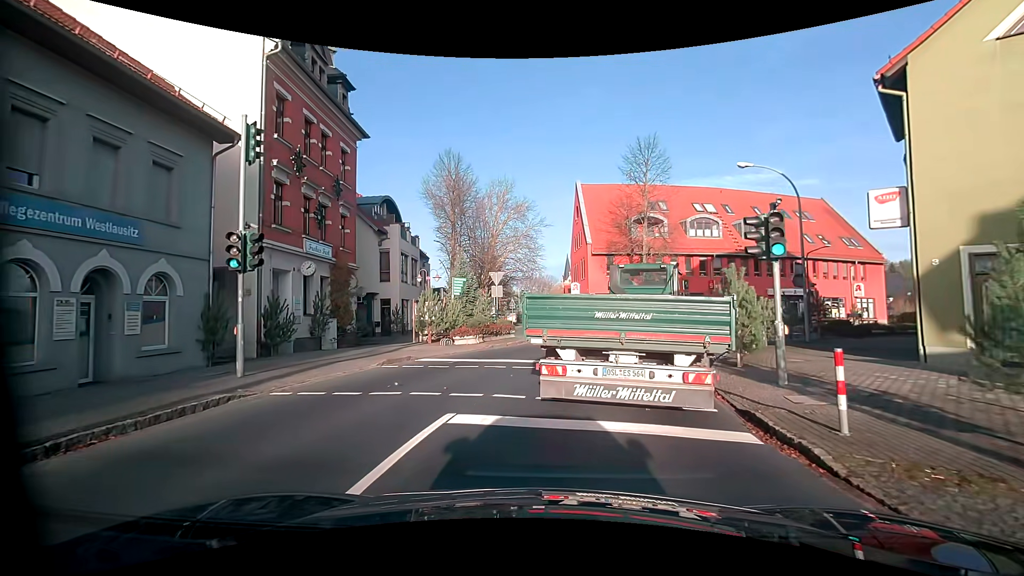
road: primary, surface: asphalt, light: Day
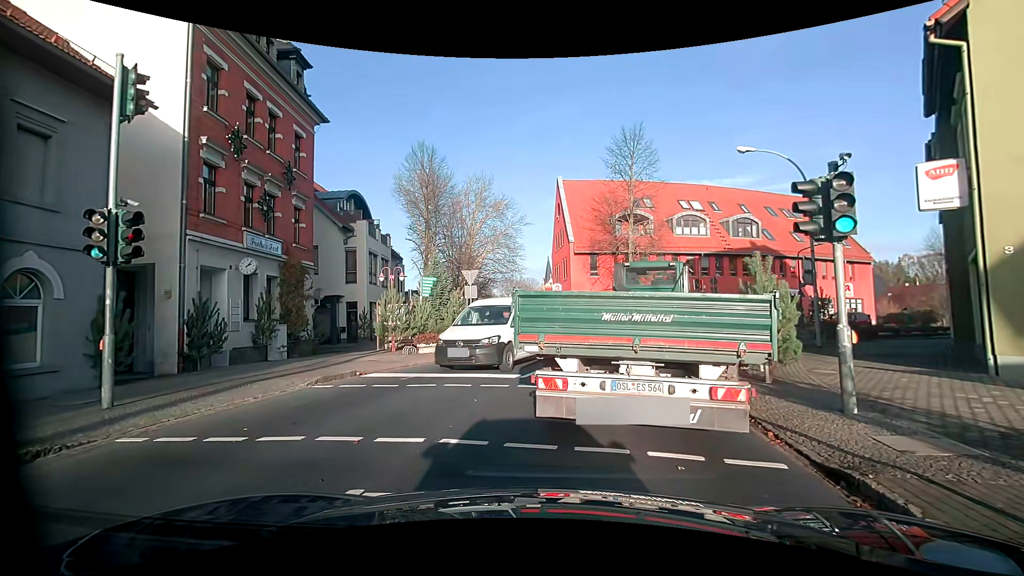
(0.0, +2.3) m; +1°
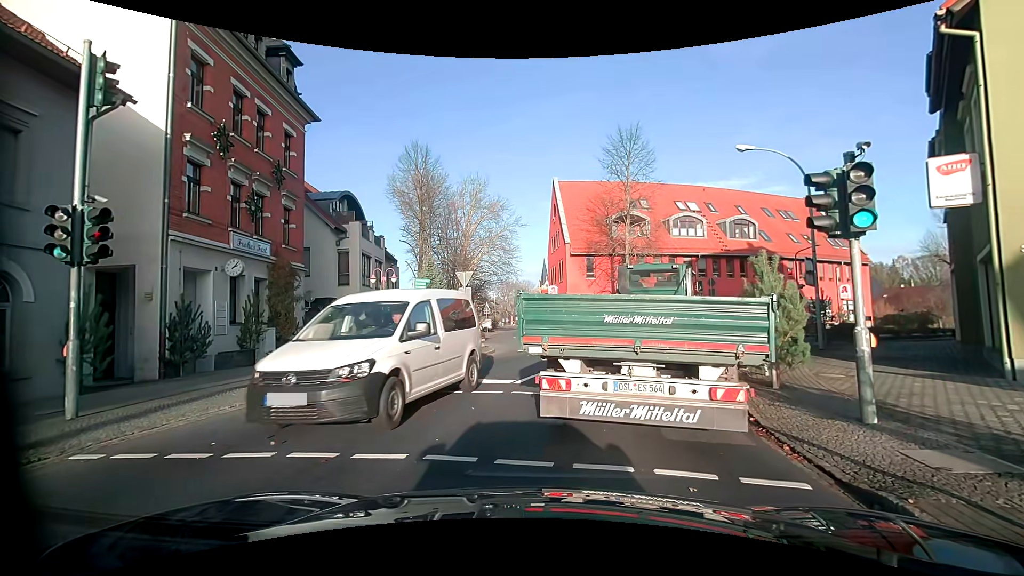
(0.0, +0.4) m; 0°
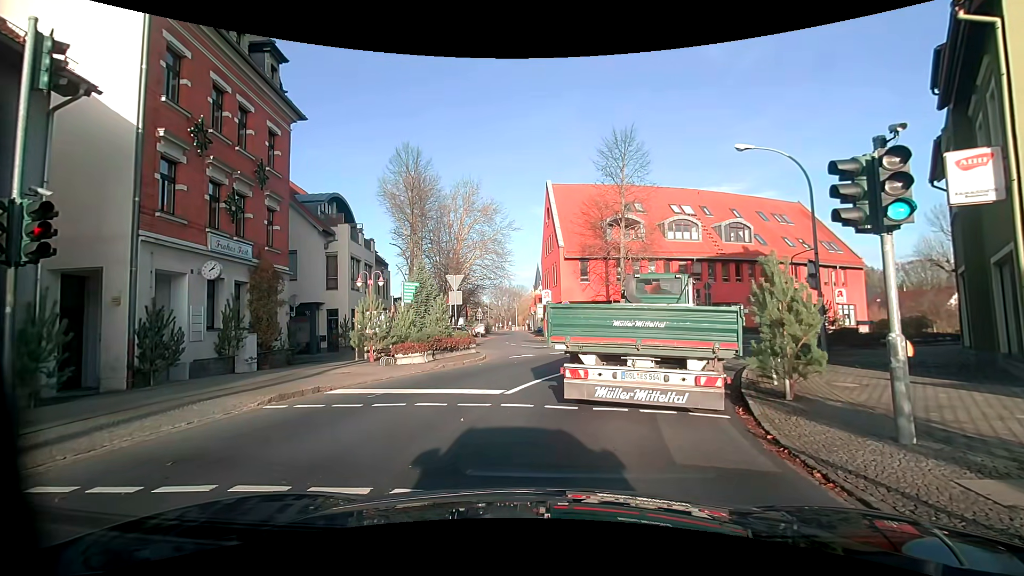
(0.0, +0.8) m; 0°
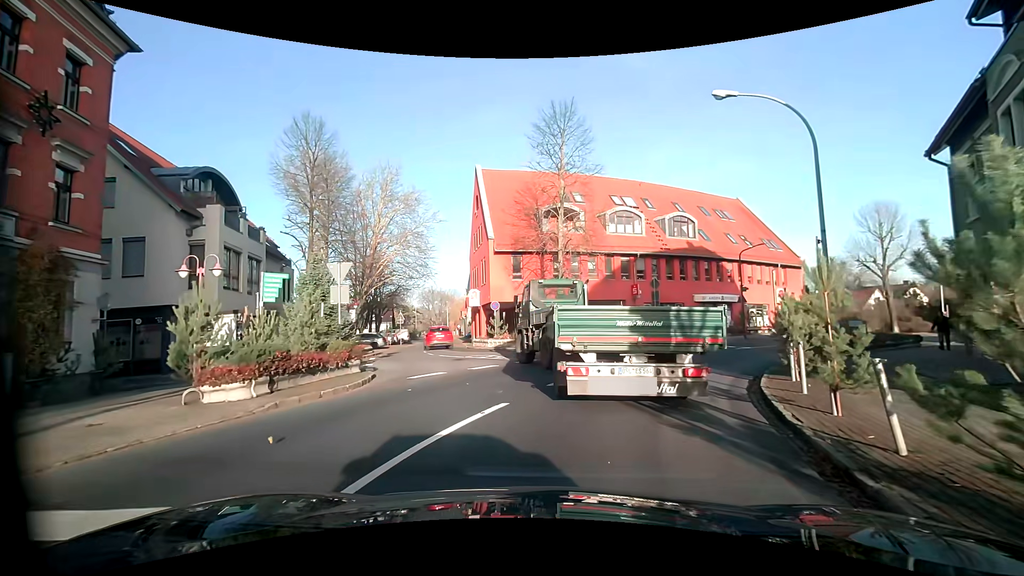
(+0.6, +6.3) m; +9°
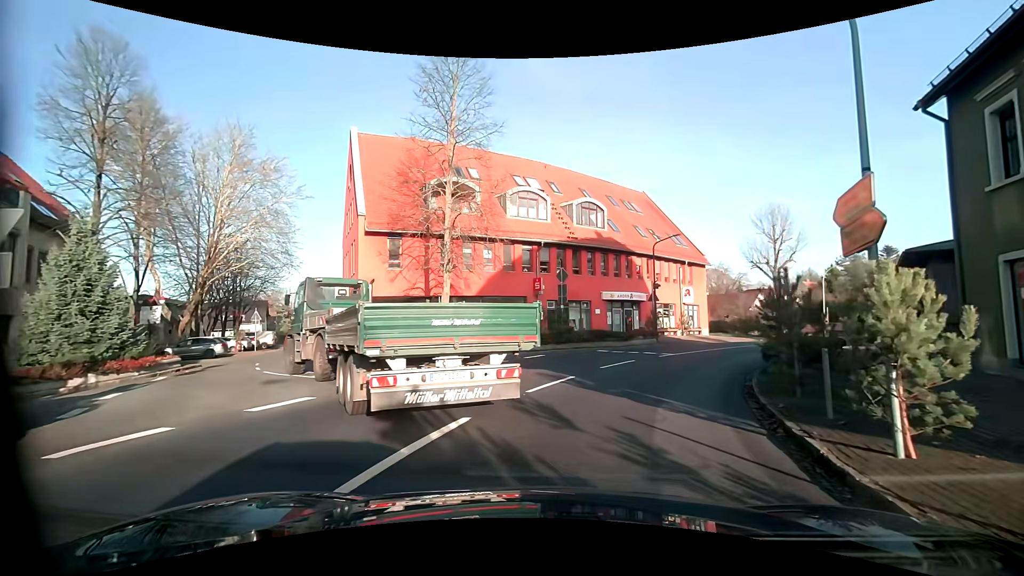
(+0.8, +6.8) m; +12°
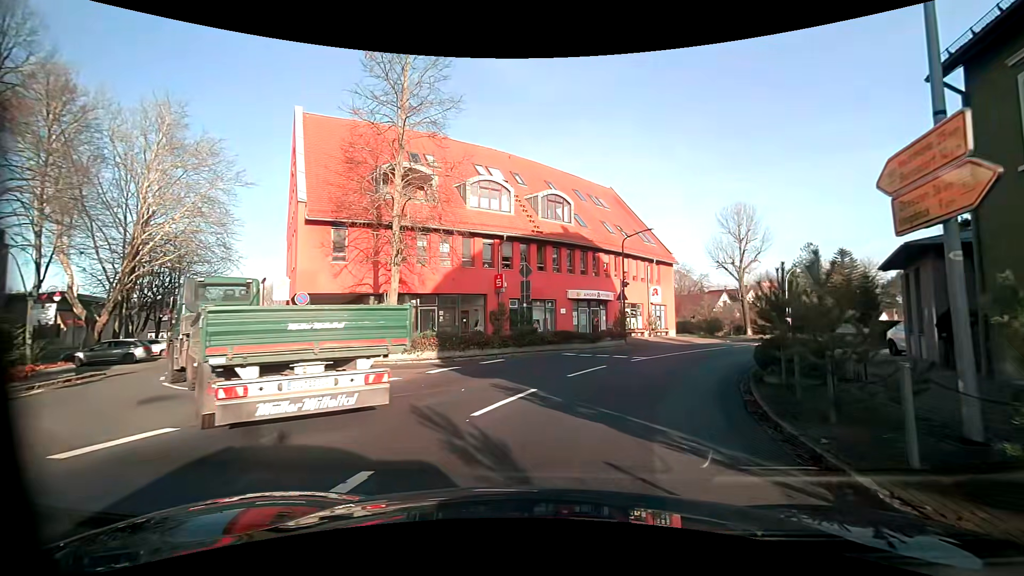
(+0.1, +2.7) m; +4°
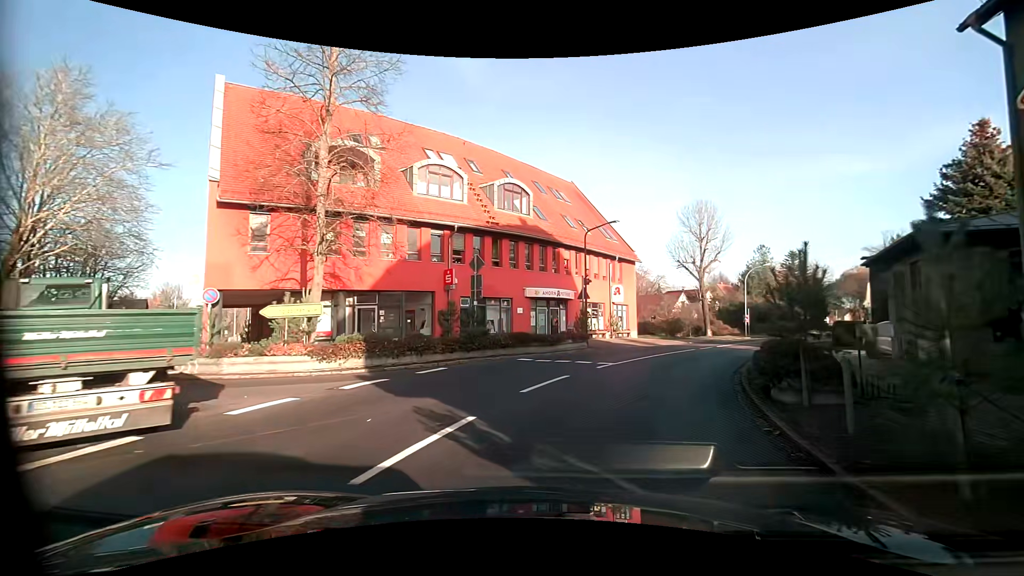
(+0.2, +3.2) m; +7°
(+1, +10) (+4, +19) (+8, +29) (+13, +37) (+18, +46) (+24, +54) (+30, +62) (+36, +70) (+43, +77) (+49, +85) m
